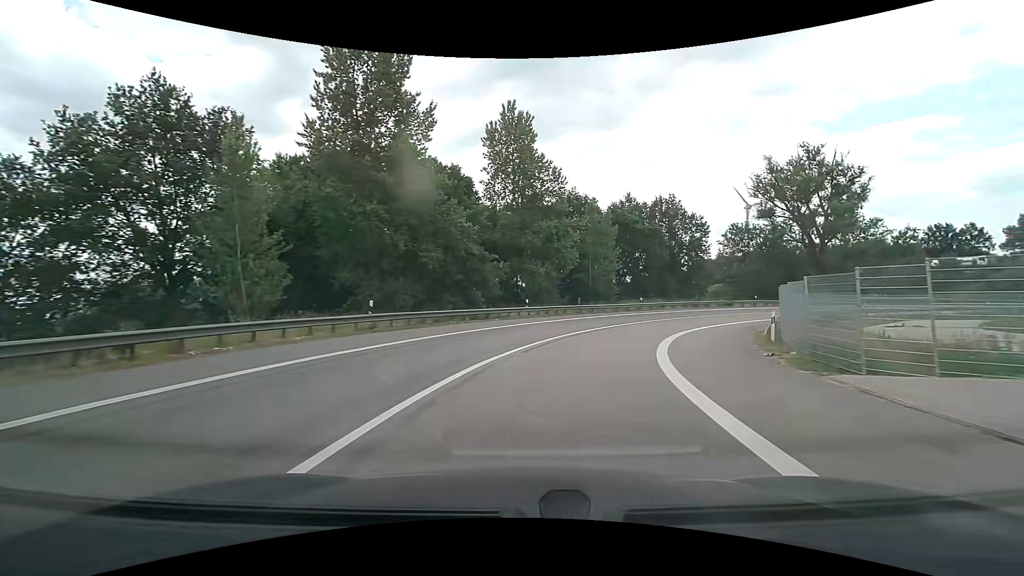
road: motorway_link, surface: asphalt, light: Day
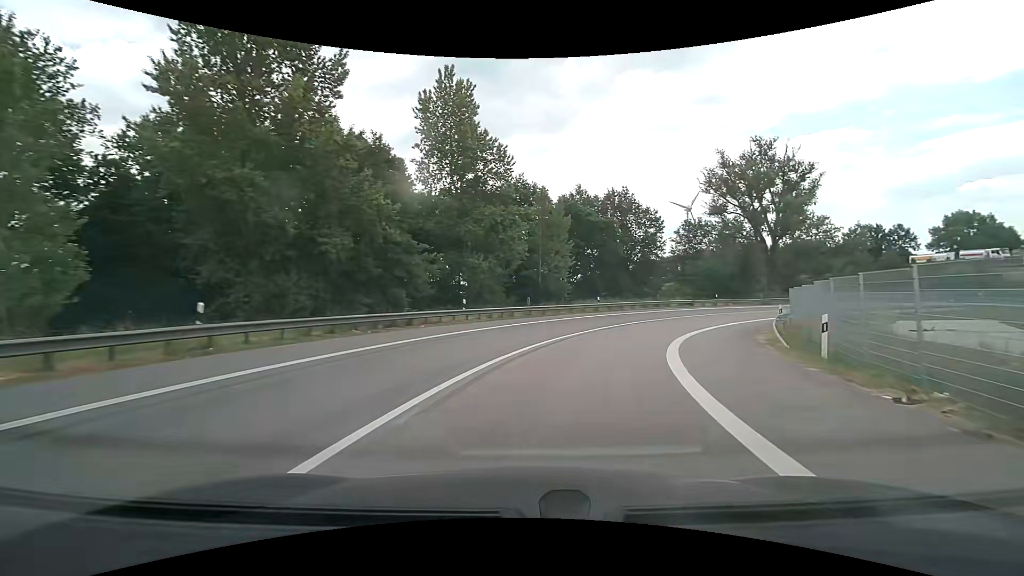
(+0.3, +7.4) m; +6°
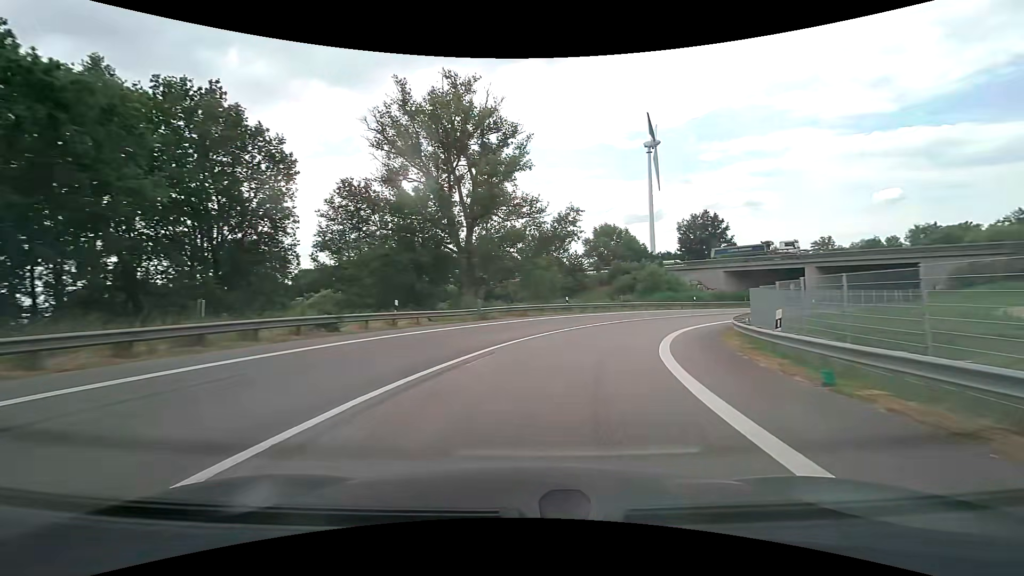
(+11.5, +34.6) m; +36°
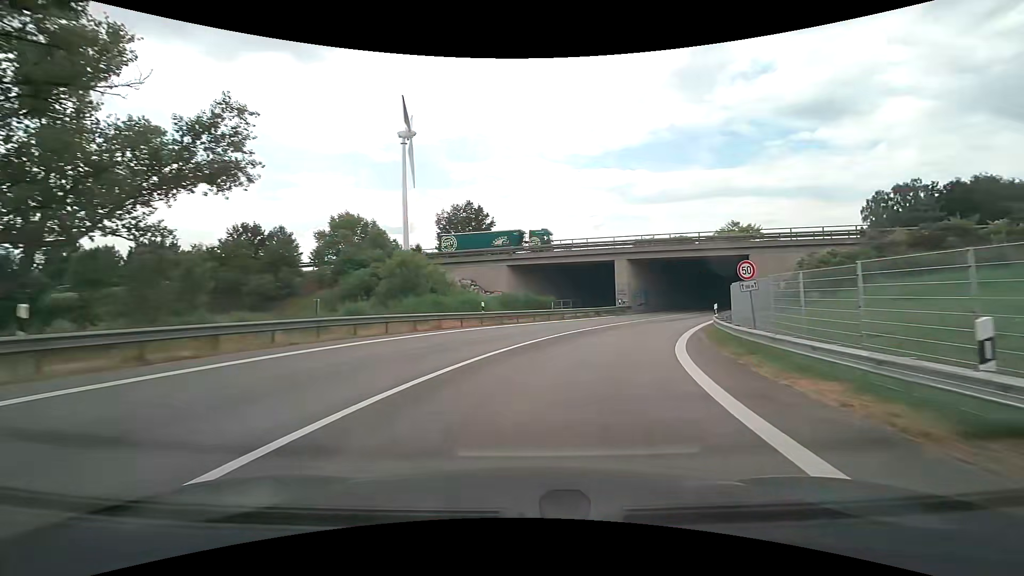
(+6.6, +29.0) m; +27°
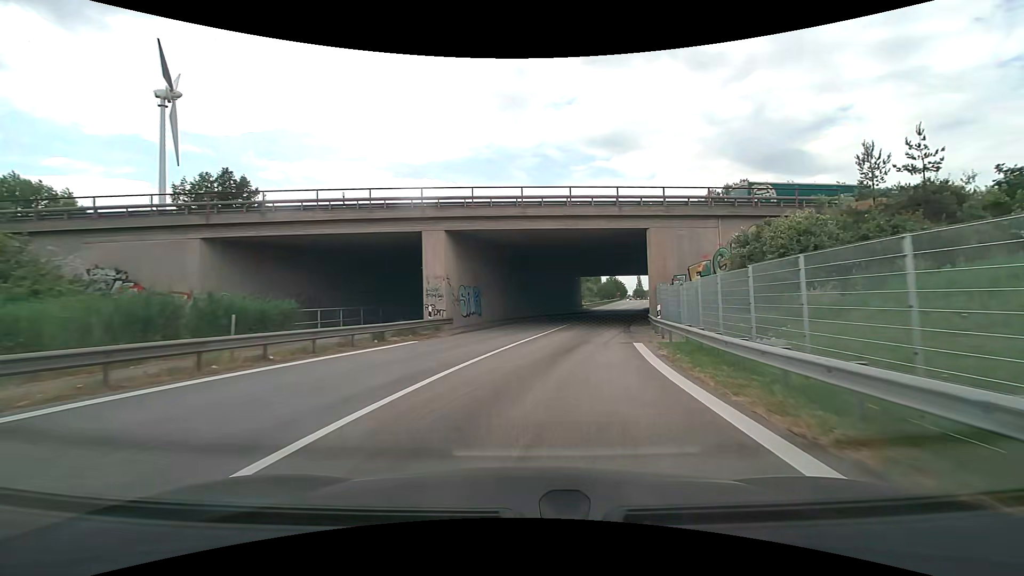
(+4.3, +22.2) m; +20°
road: motorway
